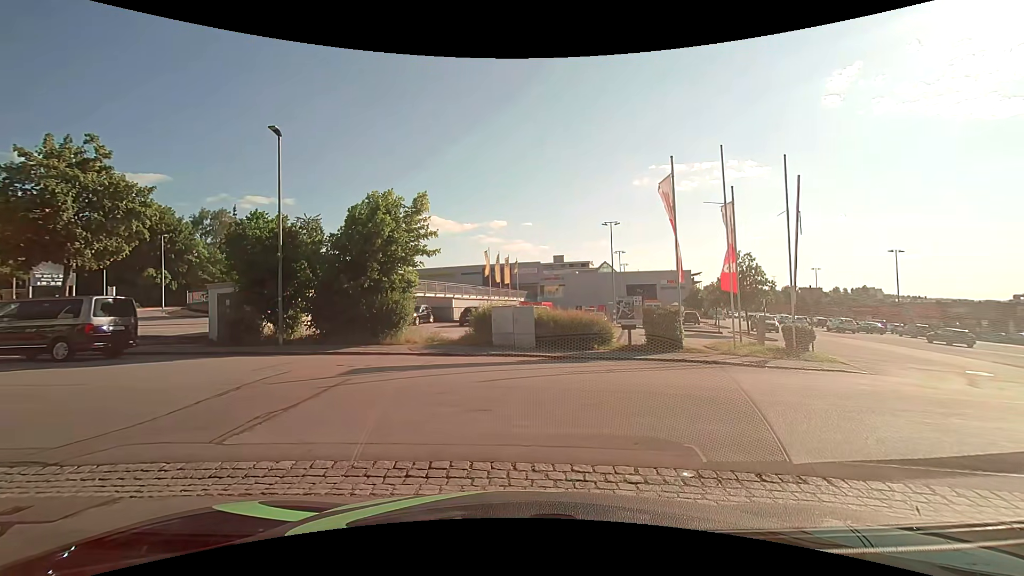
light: Day
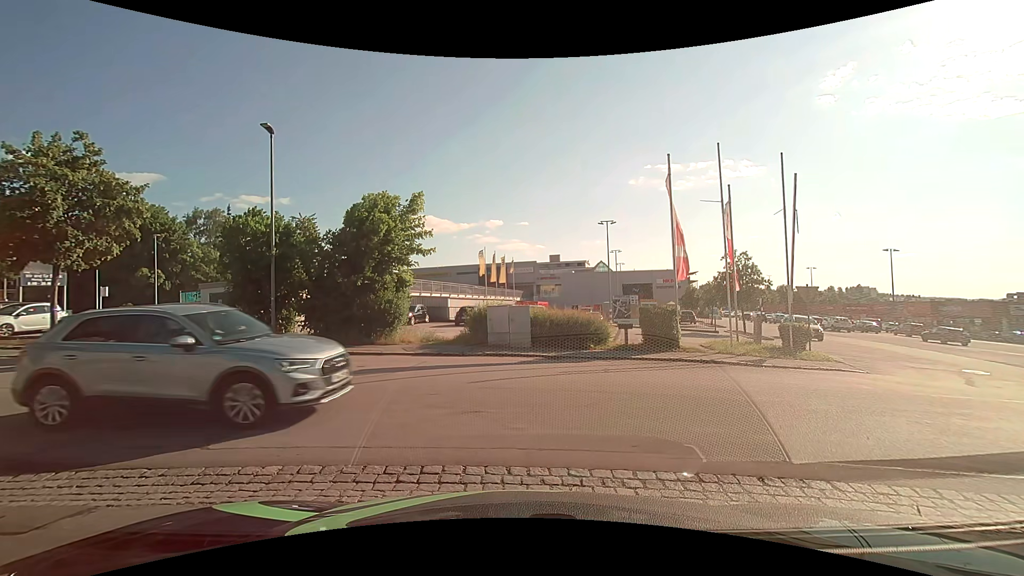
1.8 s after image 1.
(0.0, +0.2) m; 0°
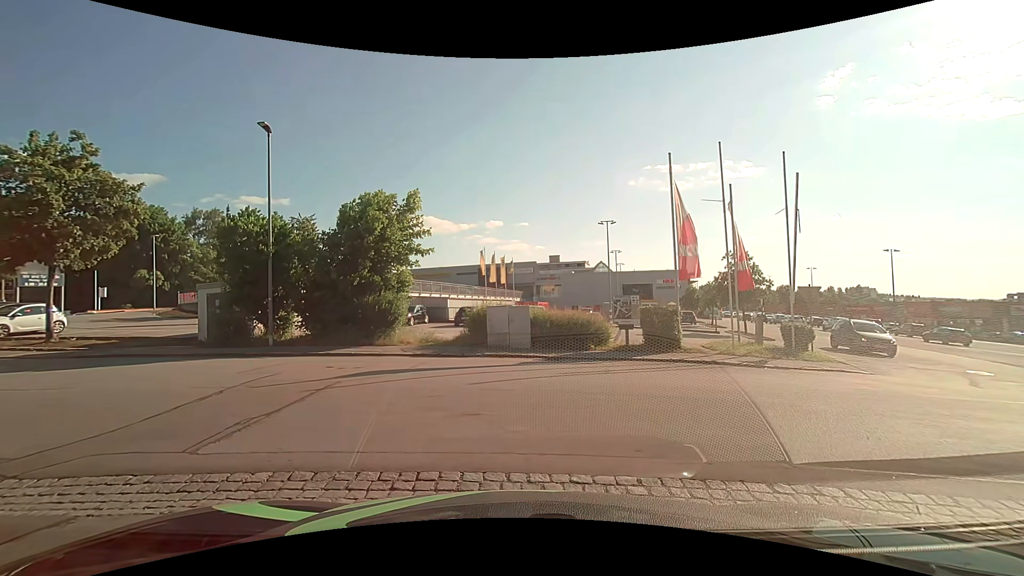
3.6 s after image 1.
(0.0, +0.2) m; 0°
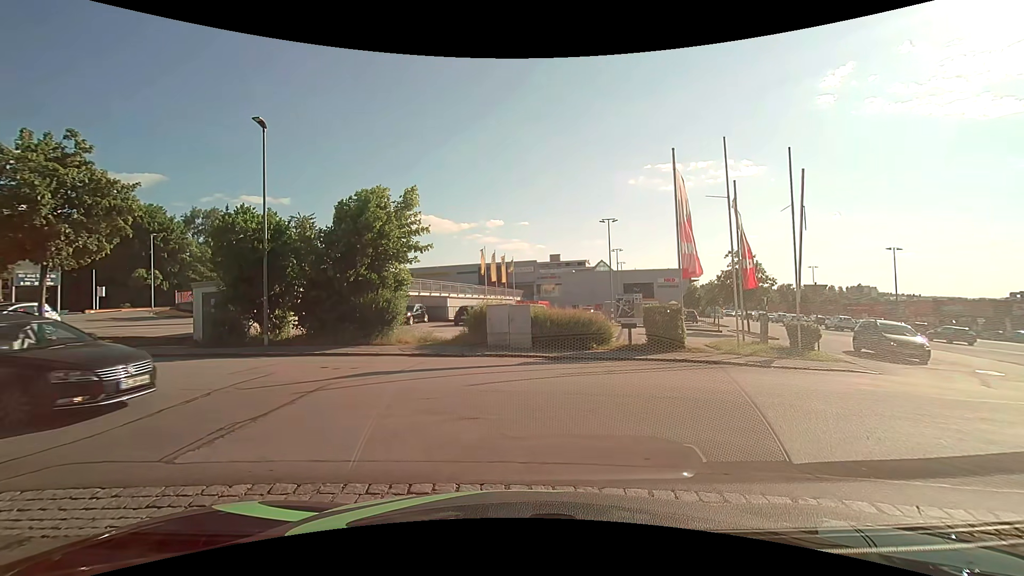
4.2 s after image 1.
(0.0, +0.4) m; 0°
